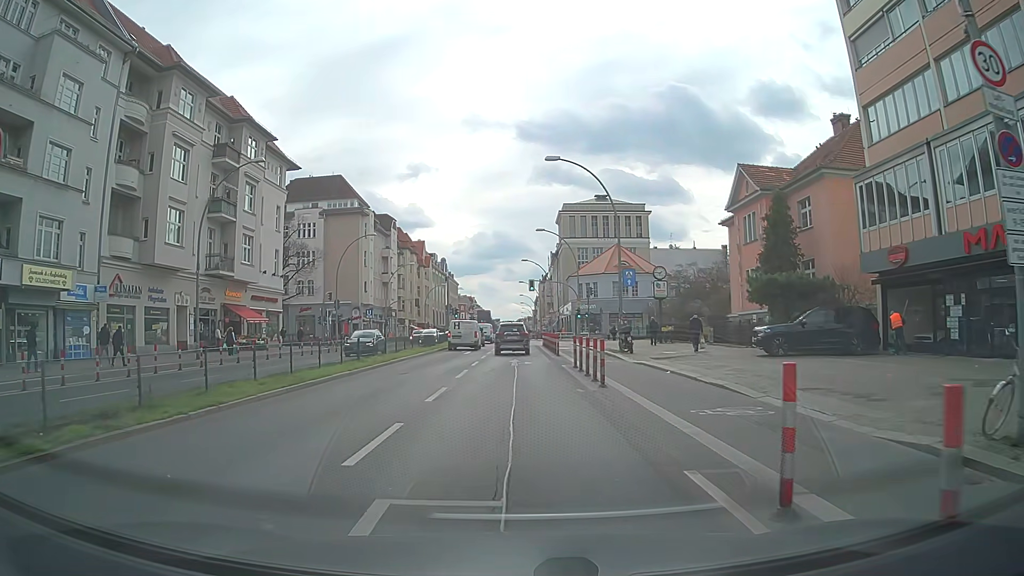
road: primary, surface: asphalt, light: Day
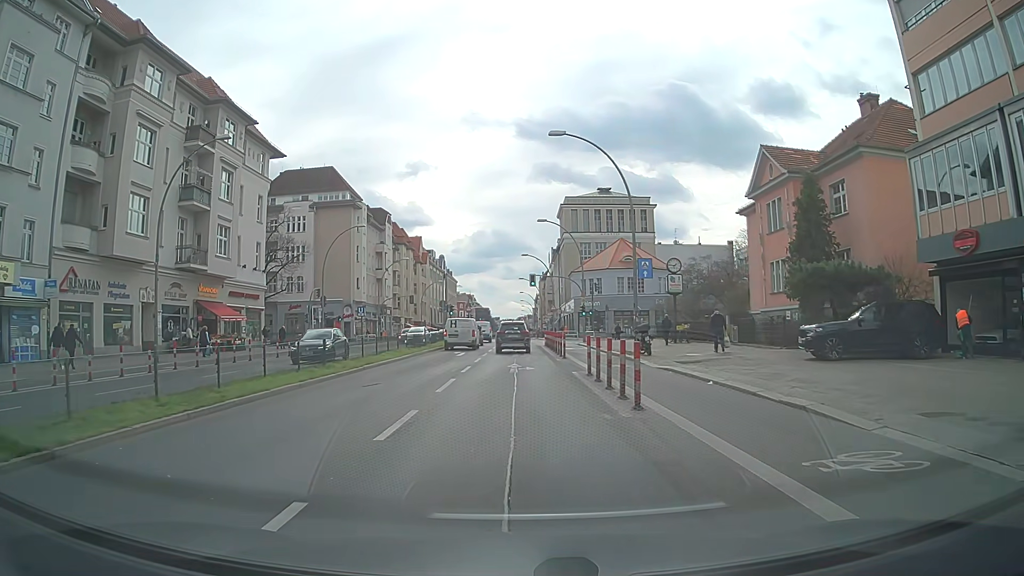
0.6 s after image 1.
(0.0, +4.5) m; 0°
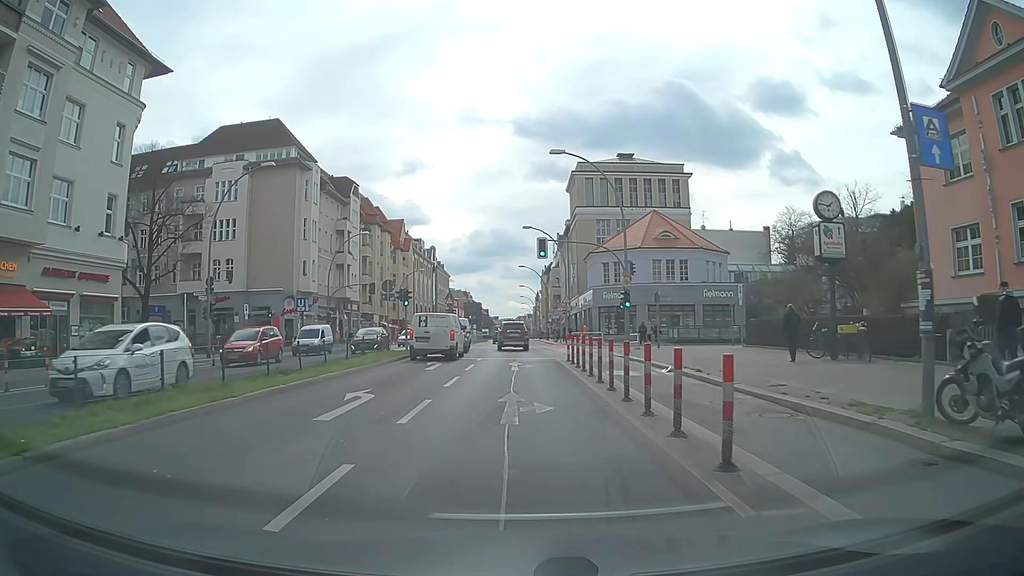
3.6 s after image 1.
(-0.1, +22.6) m; -1°
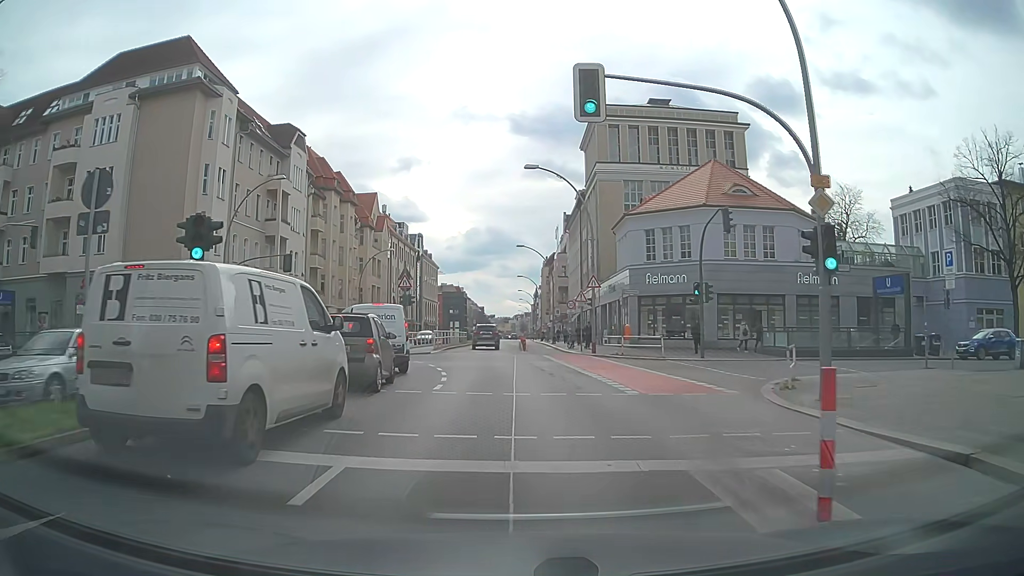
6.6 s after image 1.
(+0.2, +22.6) m; +1°
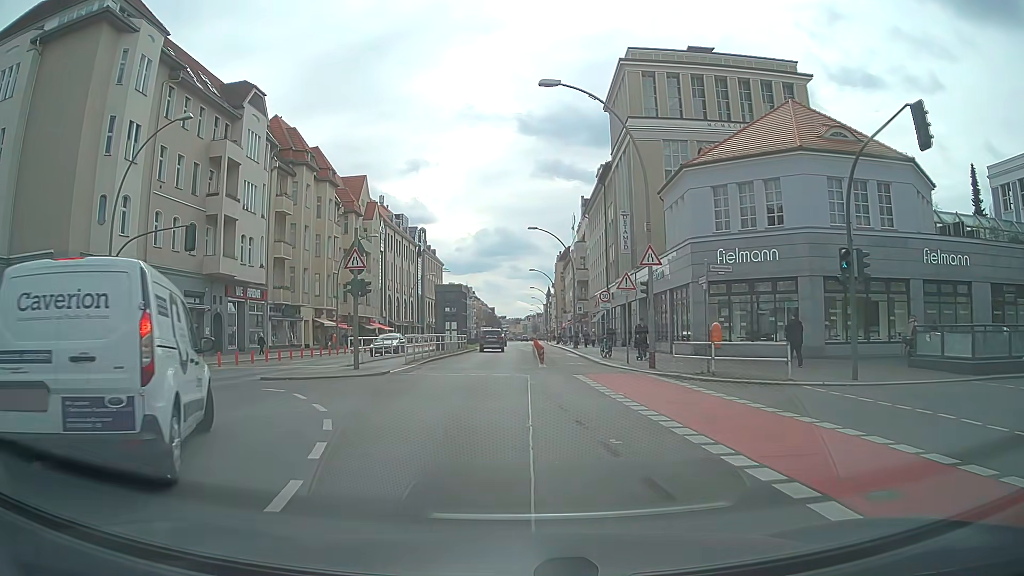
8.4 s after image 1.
(-0.1, +13.5) m; -1°
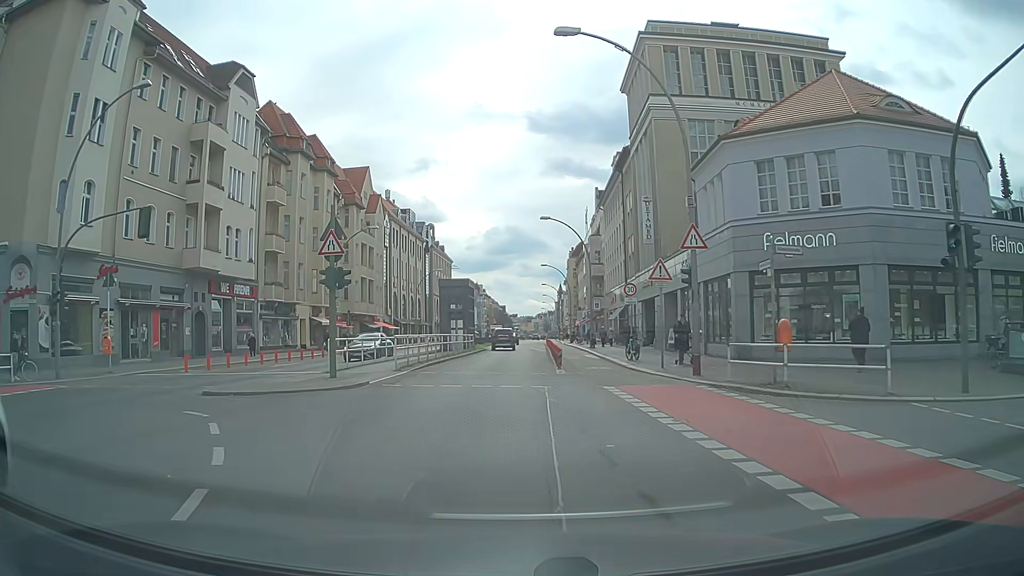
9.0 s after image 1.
(0.0, +4.5) m; -1°
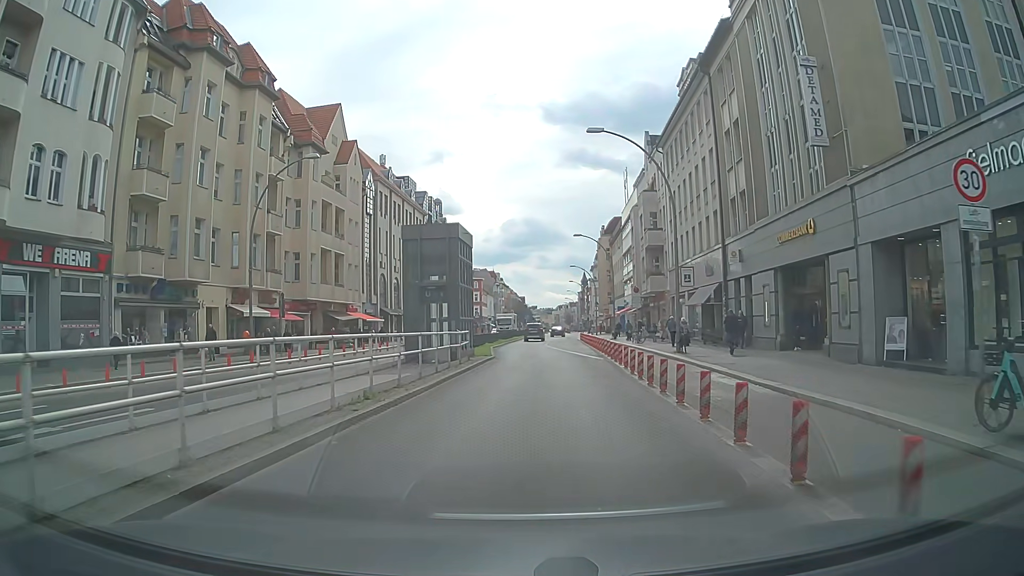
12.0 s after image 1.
(-0.5, +22.5) m; -1°
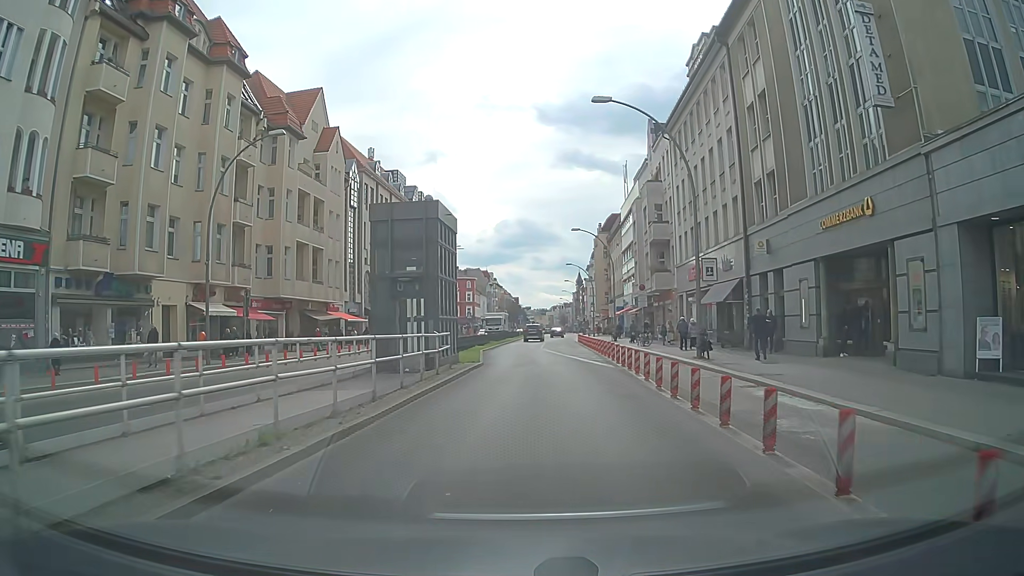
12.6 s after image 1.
(0.0, +4.6) m; 0°
(0, +10) (0, +20) (0, +30) (0, +40) (+1, +50) (+1, +60) (+2, +70) (+2, +80) (+3, +90) (+3, +100) m
